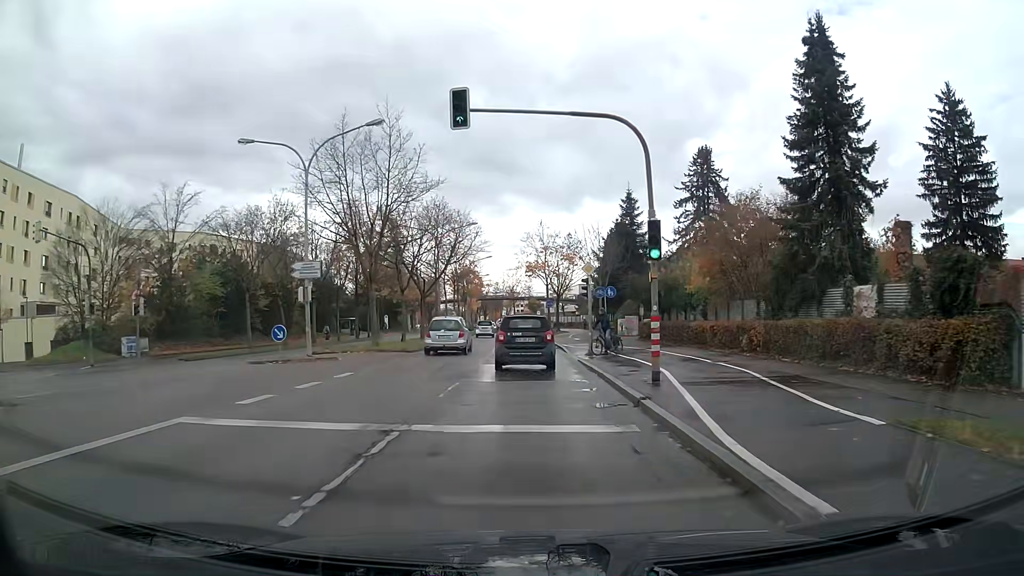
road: primary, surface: asphalt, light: Day
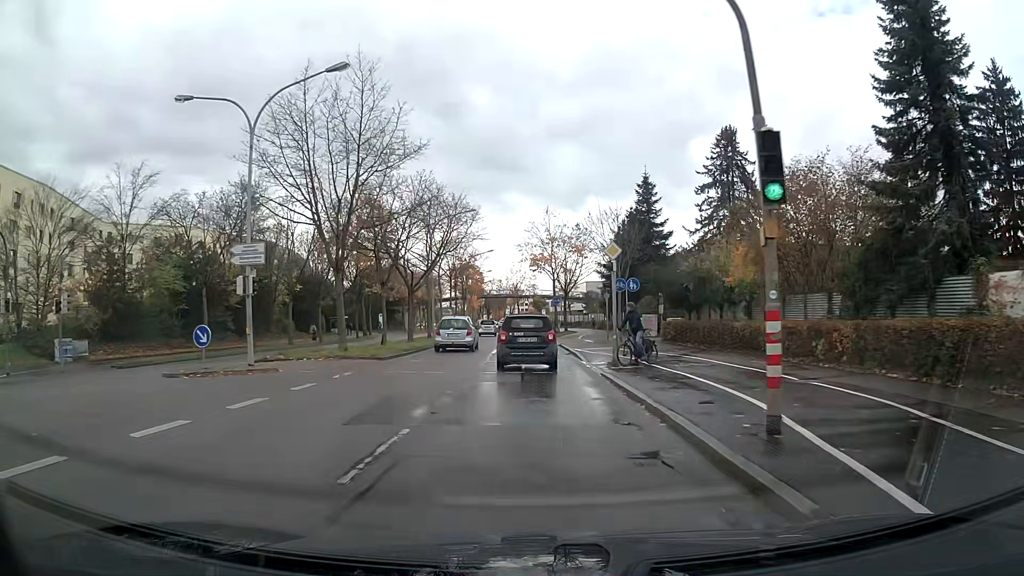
(0.0, +6.6) m; 0°
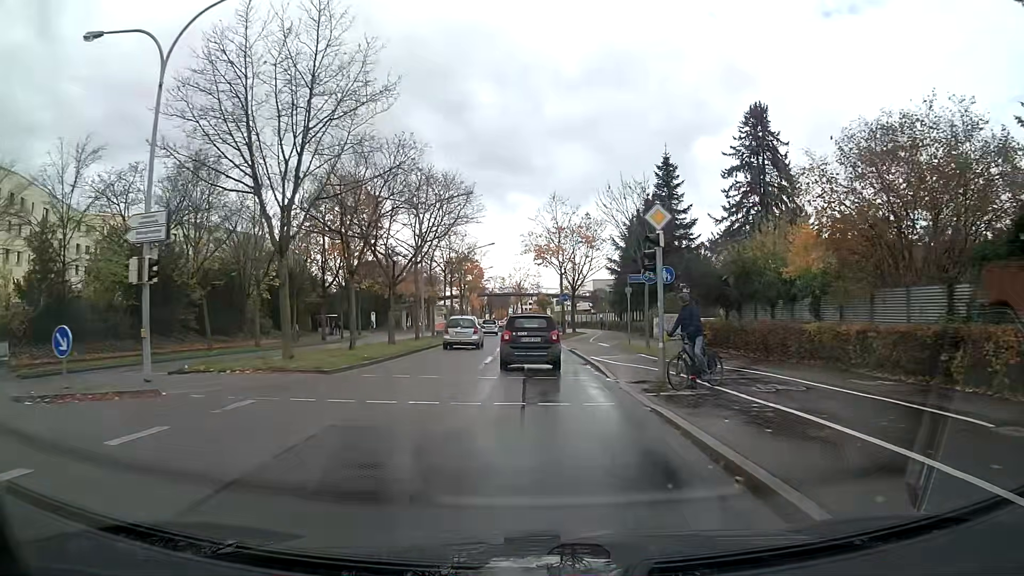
(0.0, +6.7) m; 0°
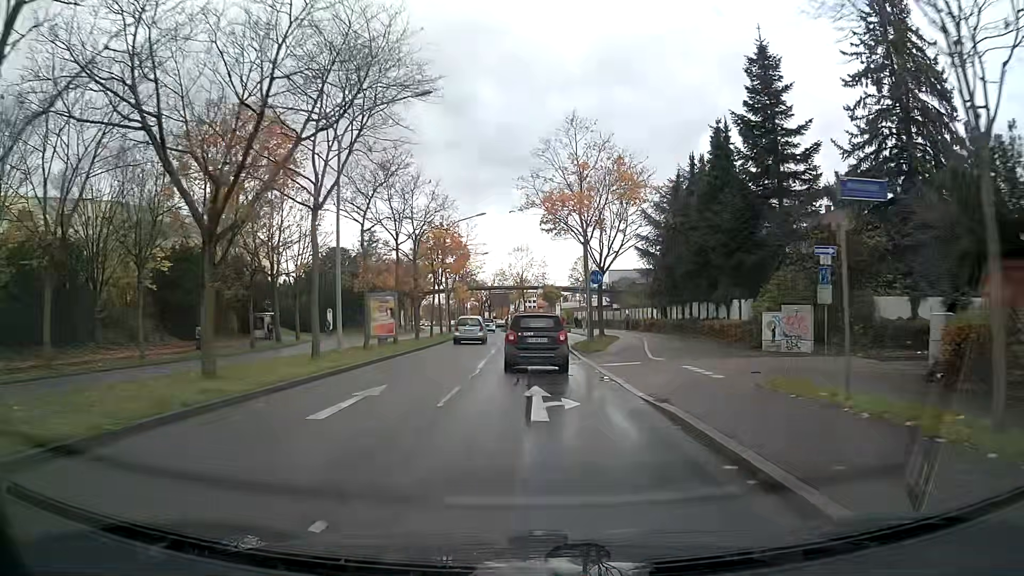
(0.0, +20.5) m; 0°
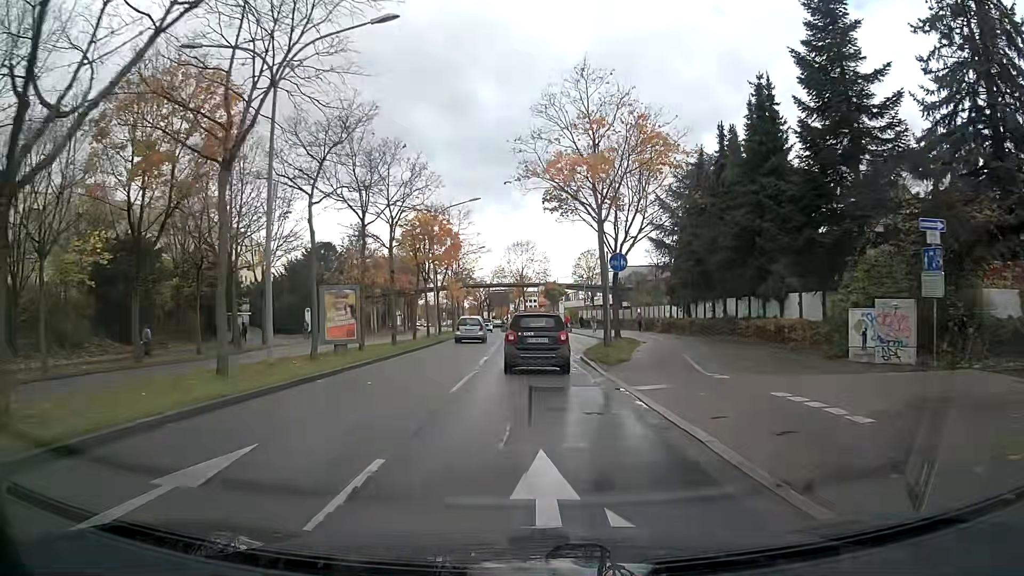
(0.0, +6.8) m; 0°
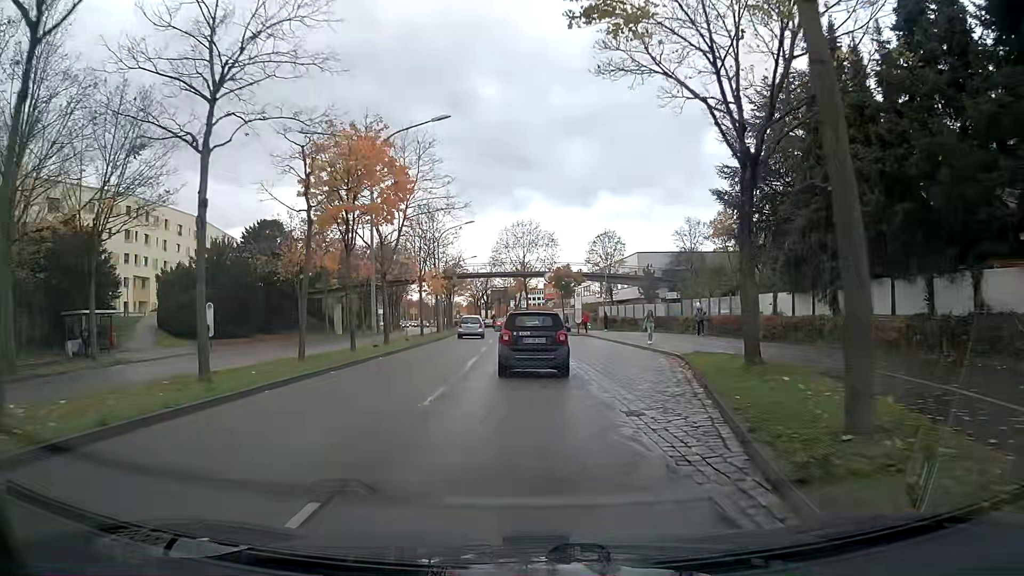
(0.0, +19.6) m; 0°
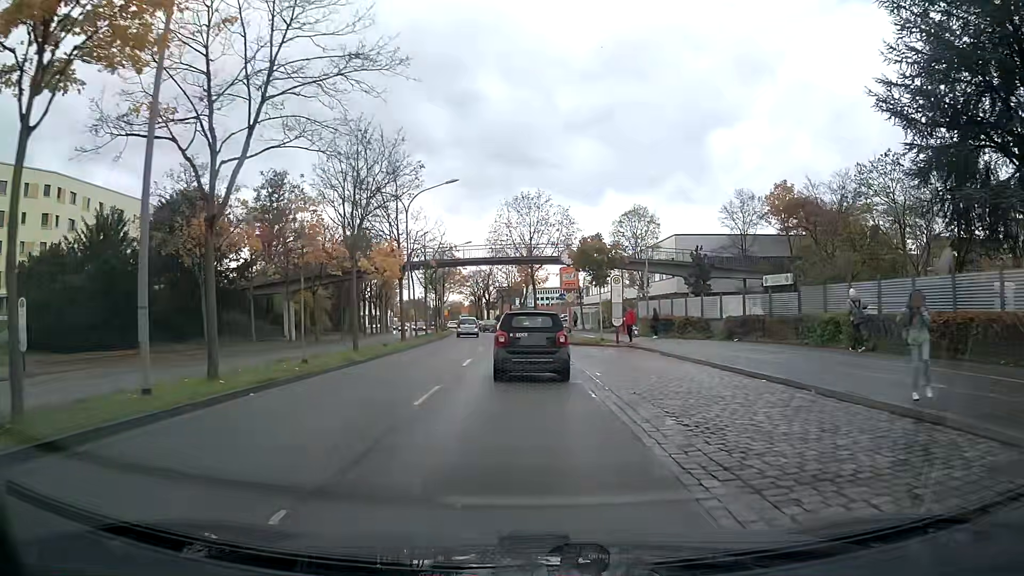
(-0.1, +18.0) m; -1°
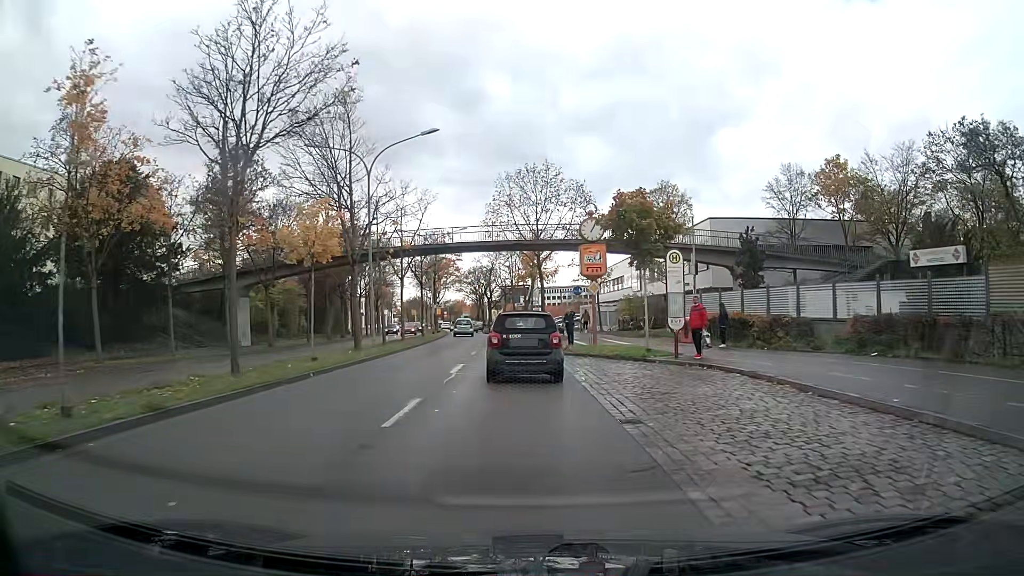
(-0.1, +11.1) m; -1°
(0, +10) (0, +20) (-1, +30) (-1, +40) (-2, +50) (-3, +60) (-4, +70) (-5, +80) (-6, +90) (-8, +100) m
